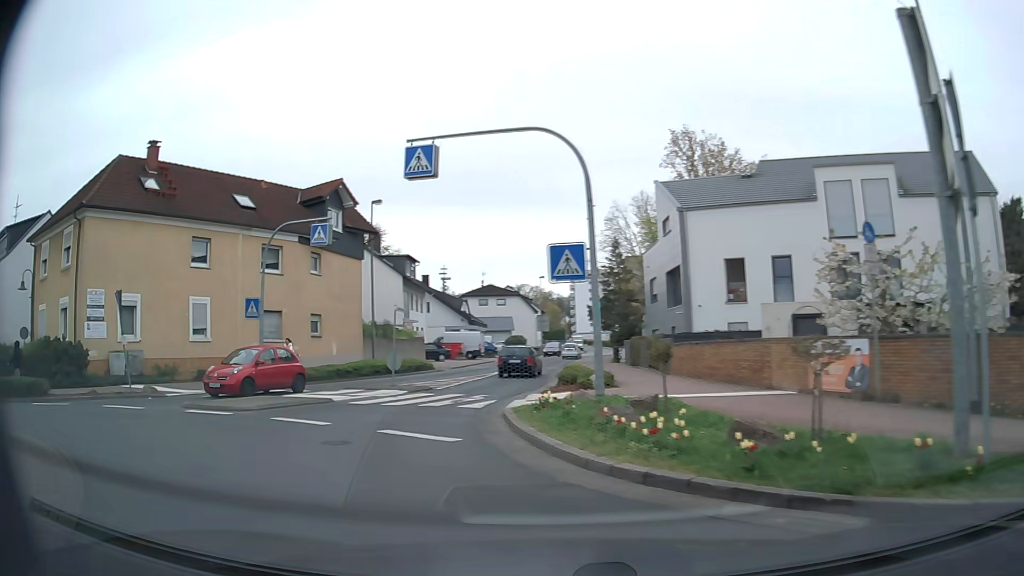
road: secondary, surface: asphalt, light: Day
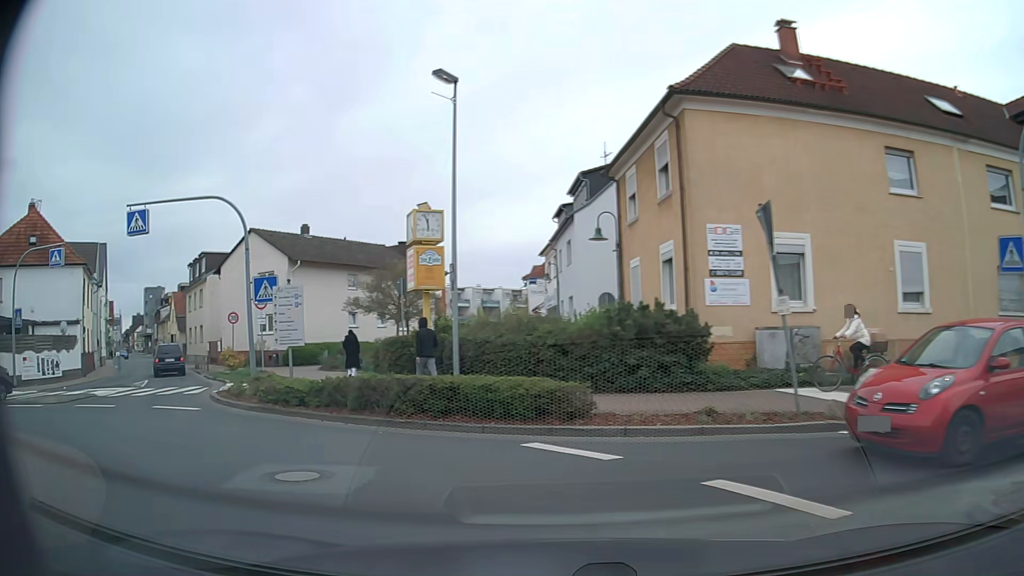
(-5.4, +10.1) m; -57°
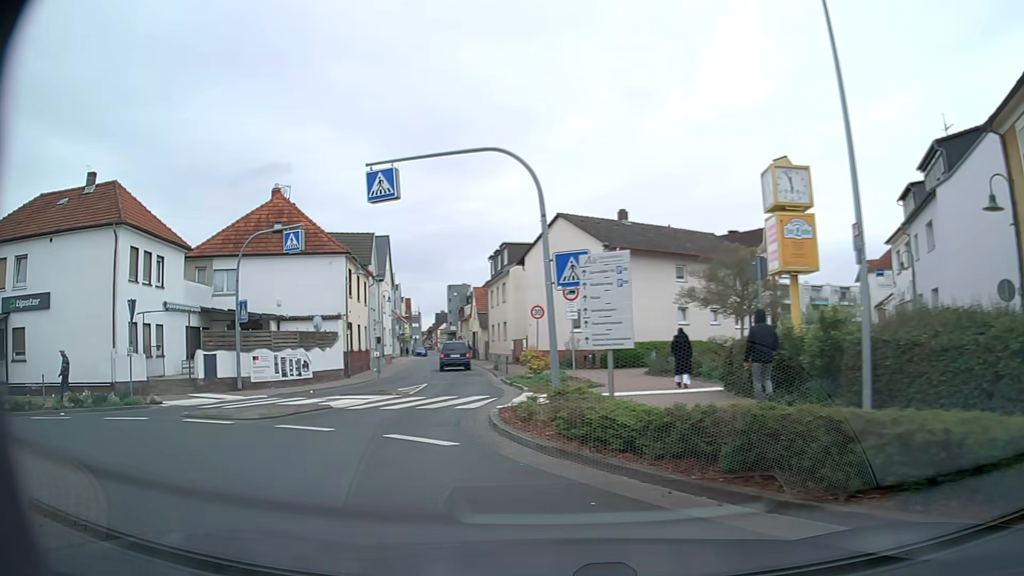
(-1.3, +5.4) m; -26°
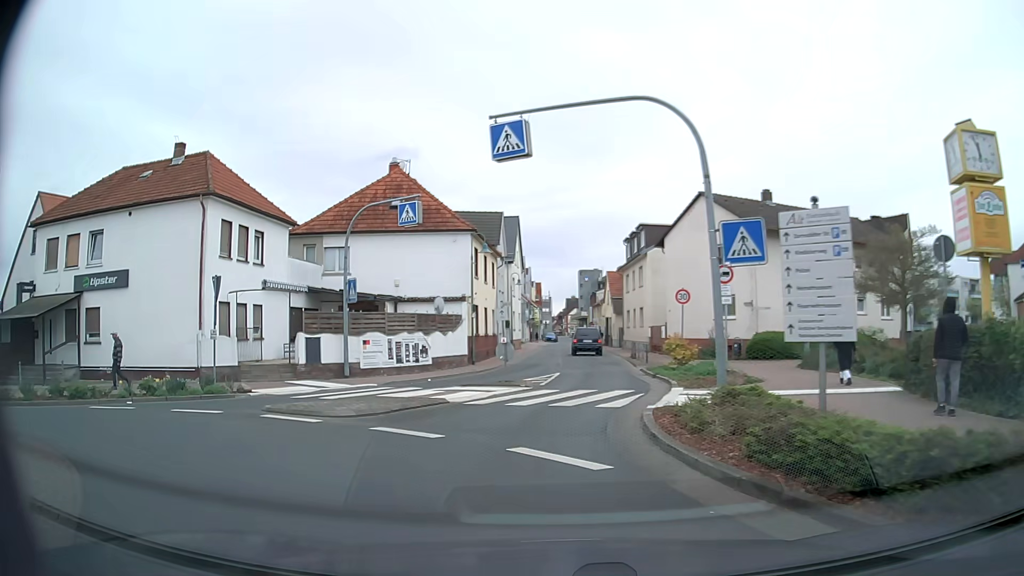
(-0.3, +2.6) m; -11°
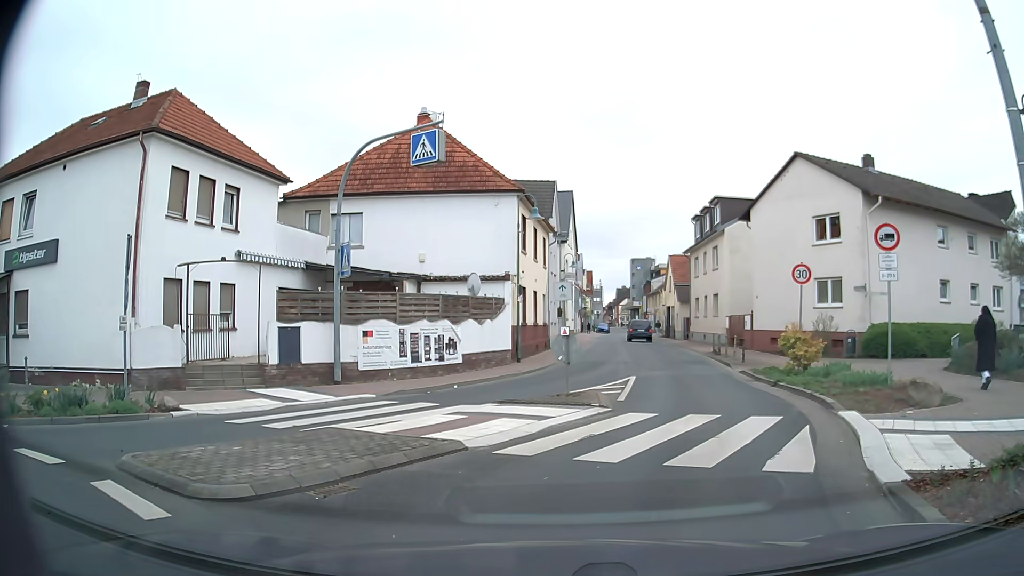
(-0.6, +6.6) m; -3°
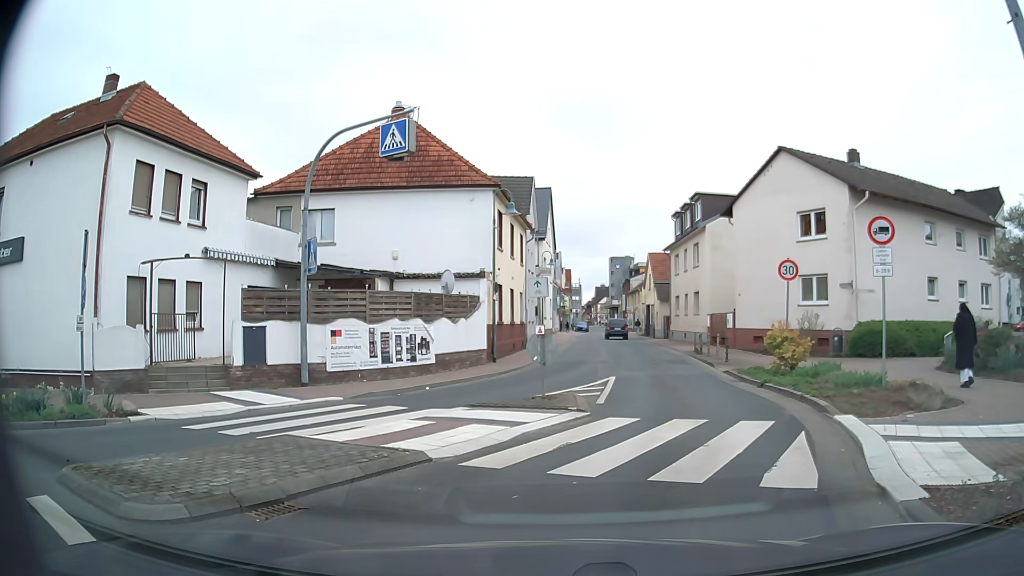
(0.0, +0.7) m; 0°
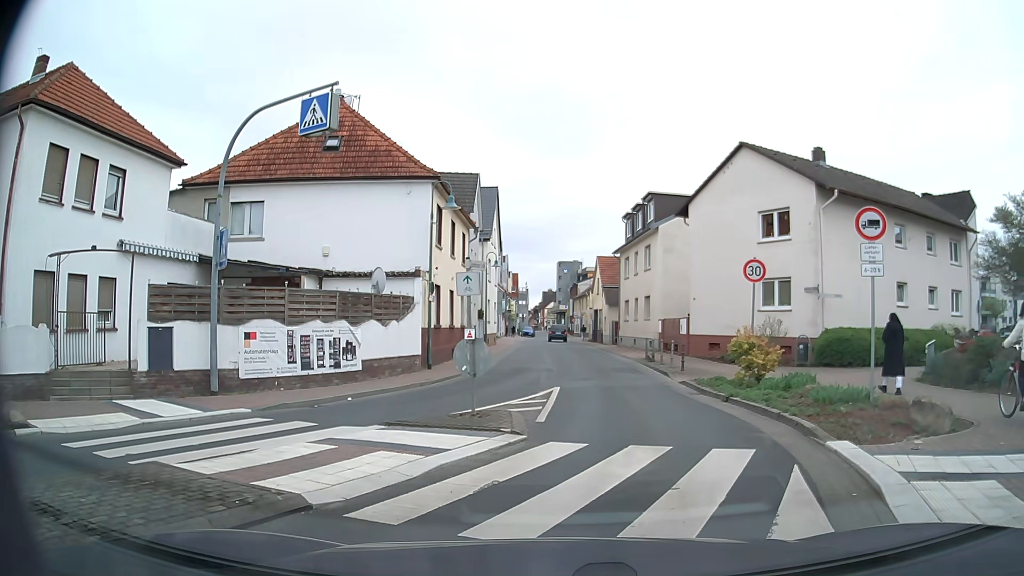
(+0.1, +2.0) m; +5°
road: unclassified
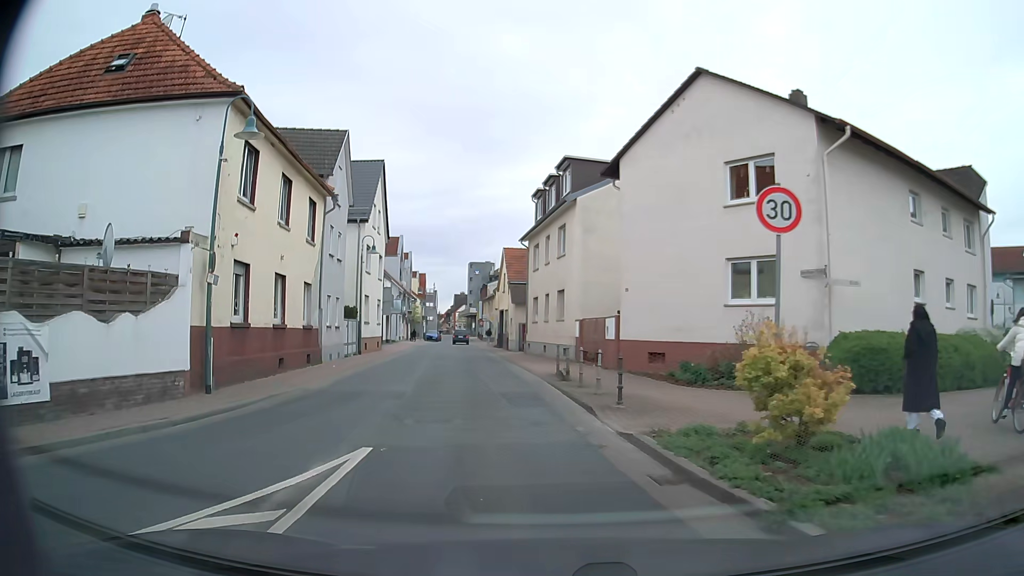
(+1.2, +9.4) m; +7°
